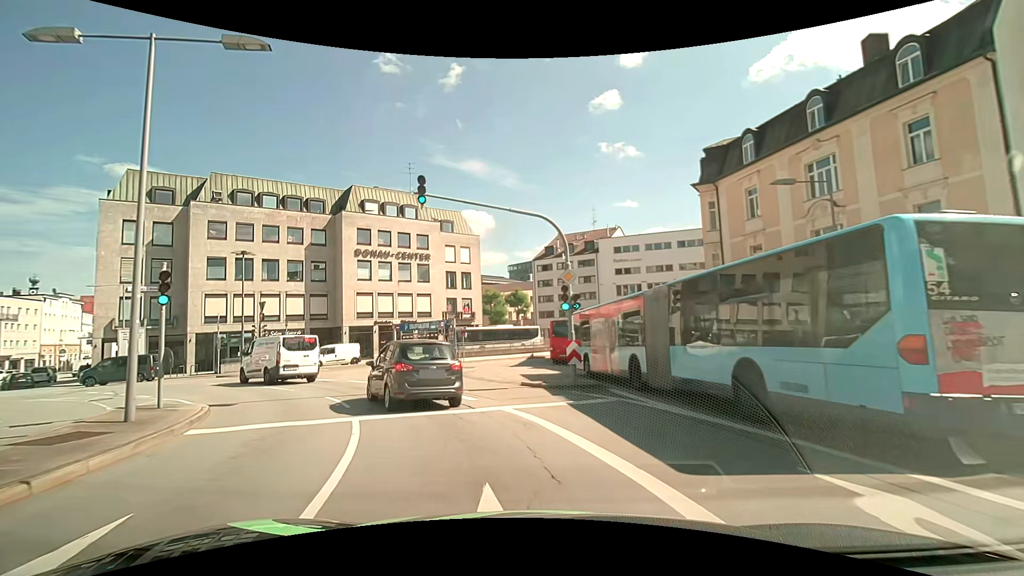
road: primary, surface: asphalt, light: Day
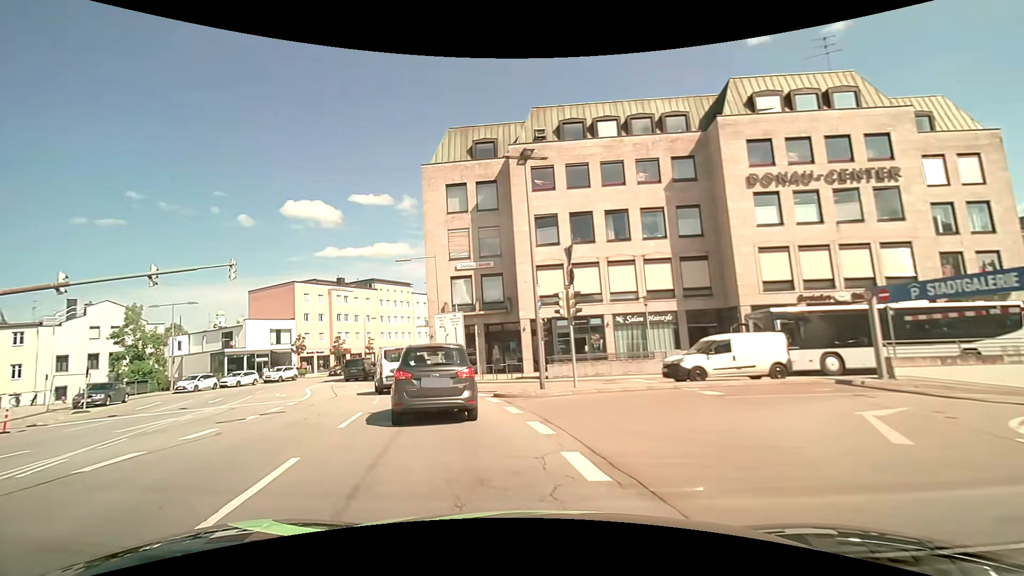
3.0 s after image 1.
(-6.7, +20.4) m; -43°
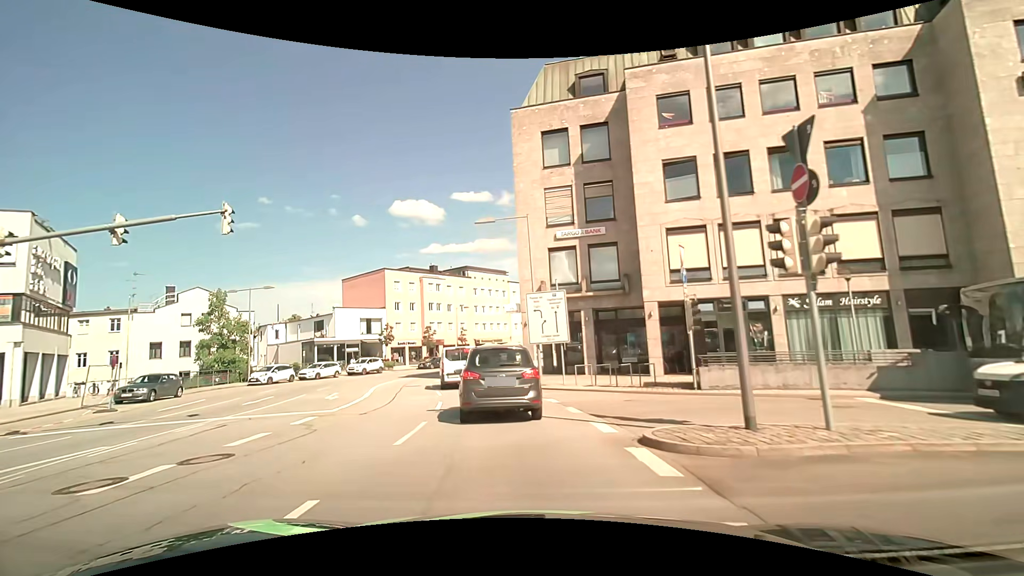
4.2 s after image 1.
(-0.9, +8.4) m; -11°
